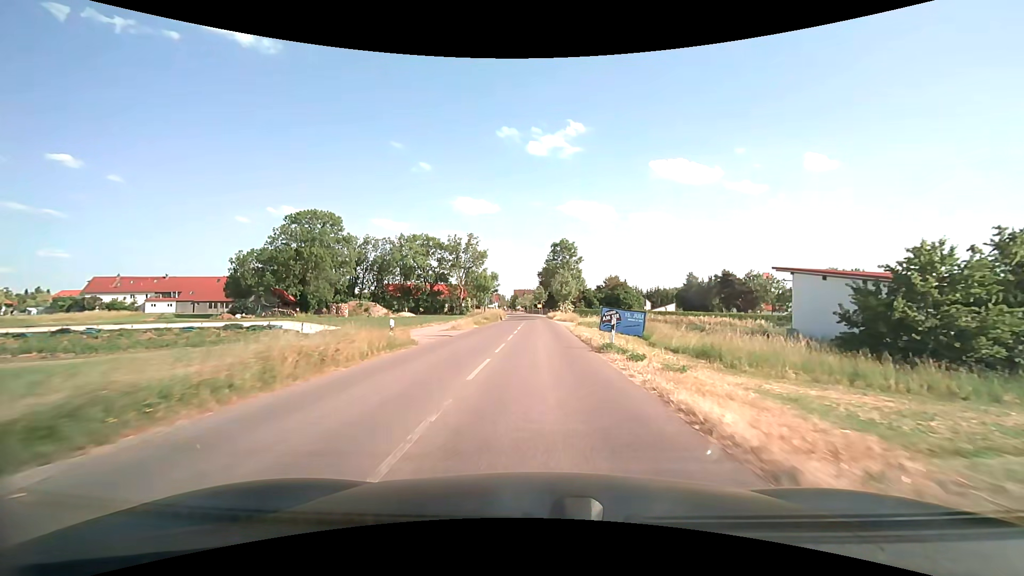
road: tertiary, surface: asphalt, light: Day
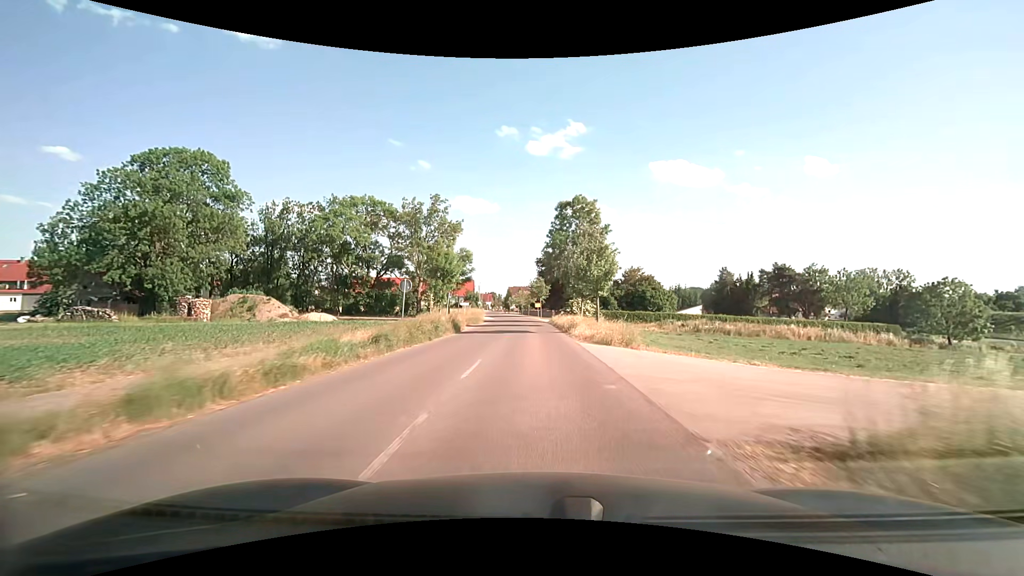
(+0.1, +35.5) m; 0°
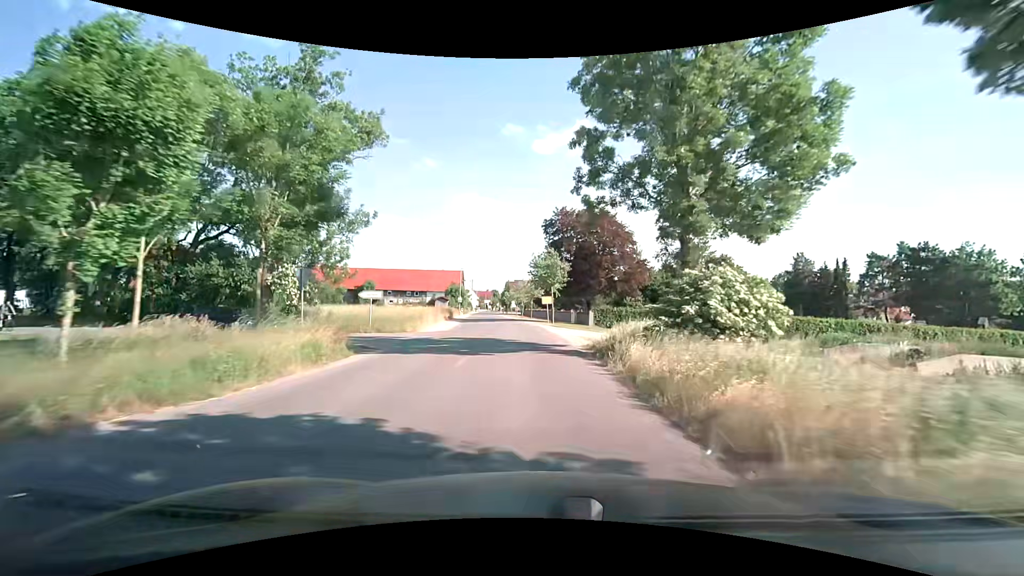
(-0.1, +40.4) m; 0°
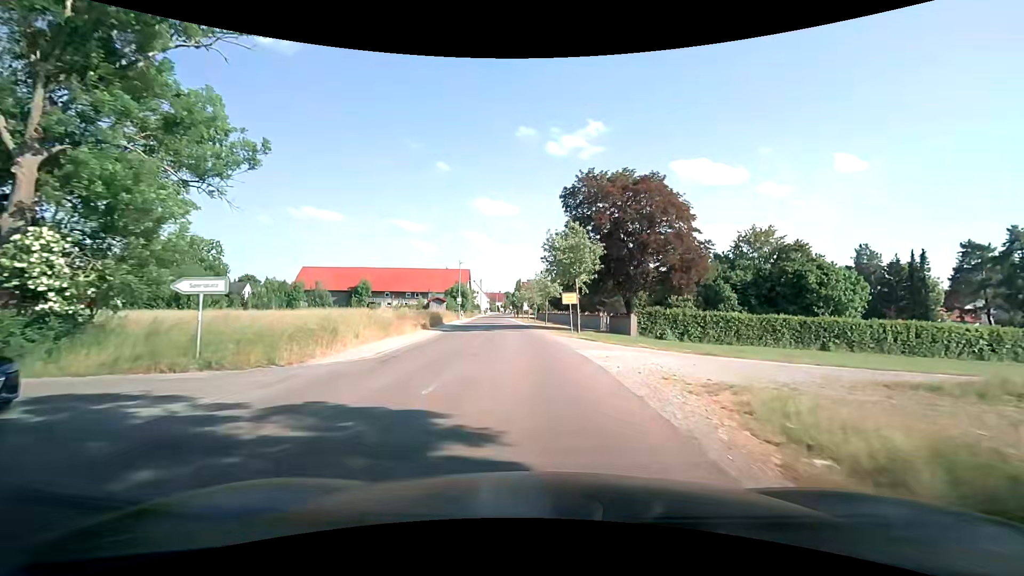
(-0.2, +15.4) m; -1°
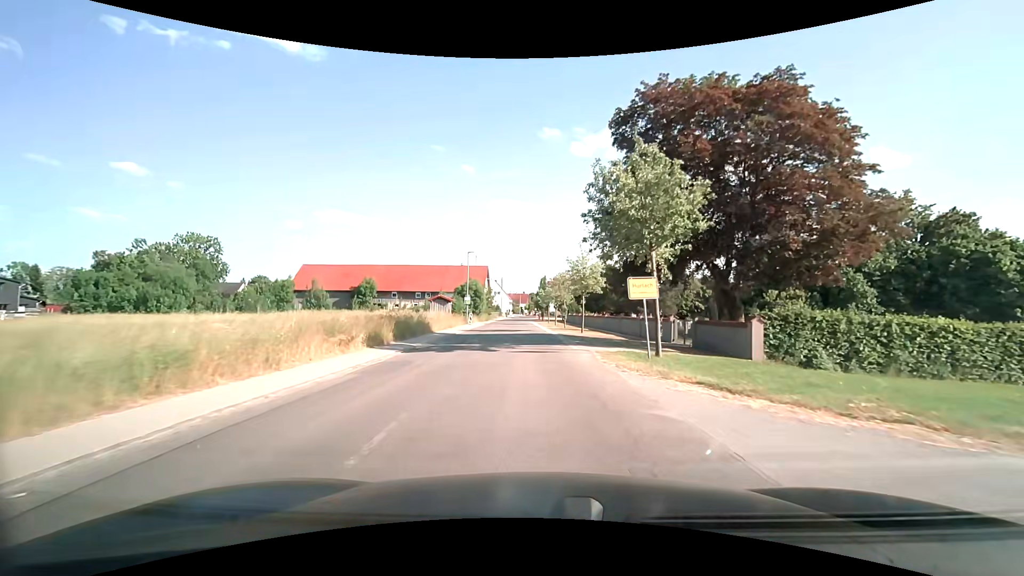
(-0.4, +15.6) m; -3°
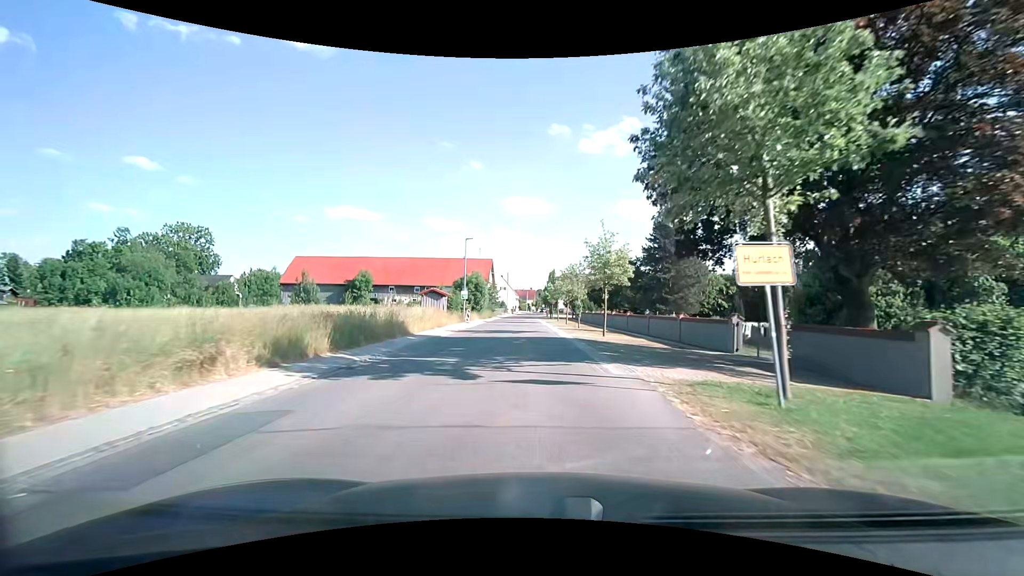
(-0.1, +7.8) m; -1°
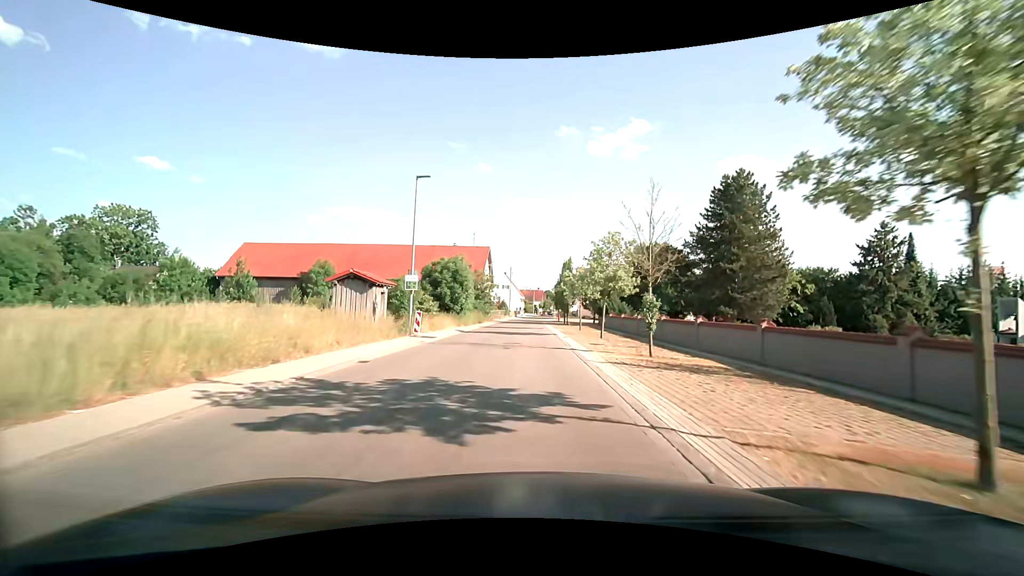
(-0.3, +23.0) m; -1°
